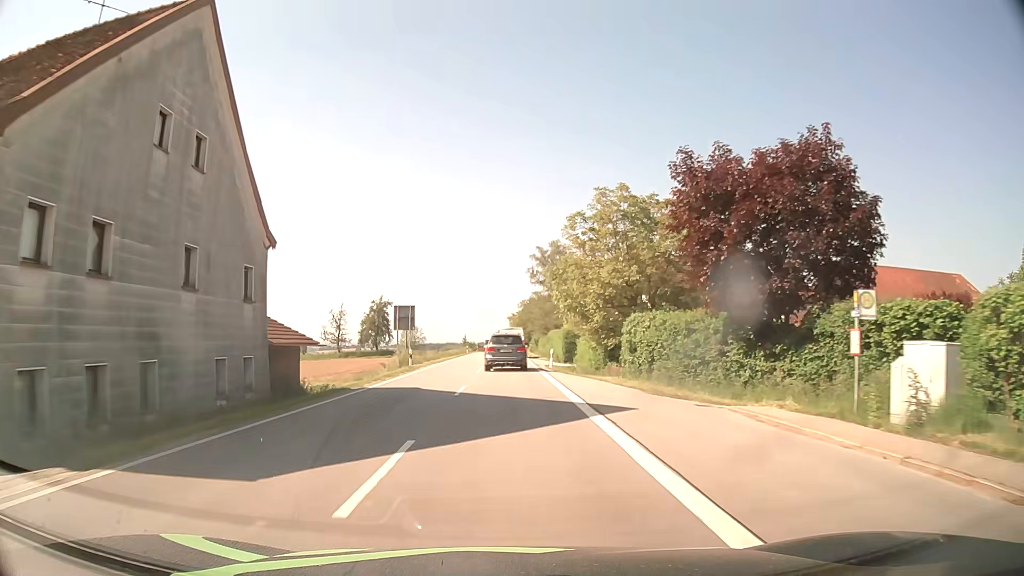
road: secondary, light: Day
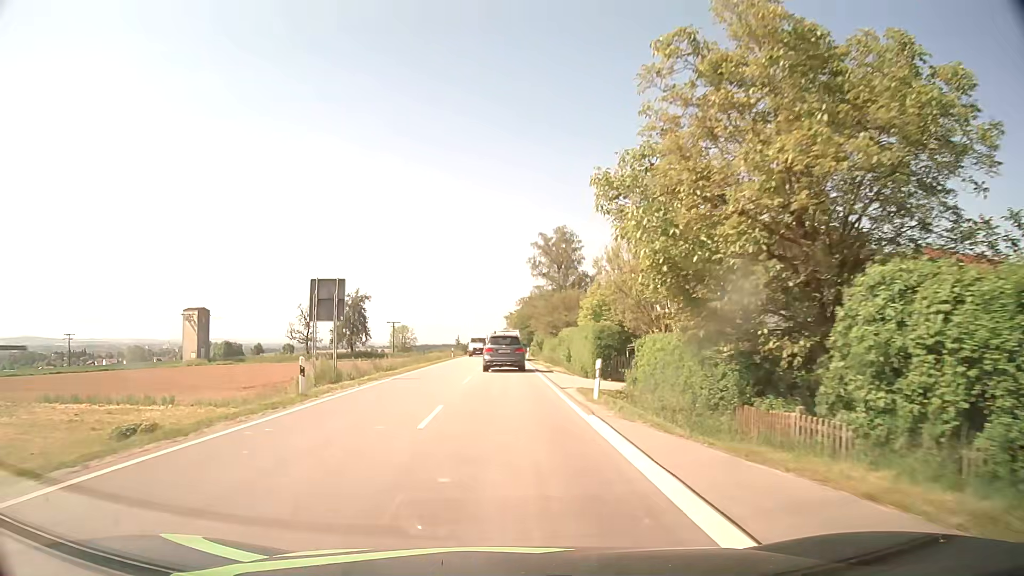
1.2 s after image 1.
(0.0, +18.7) m; 0°
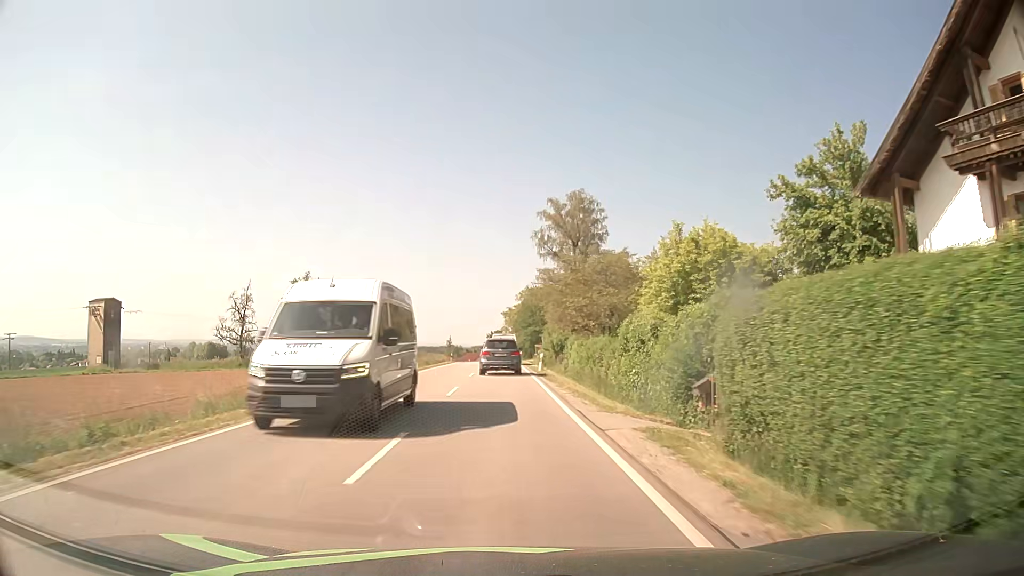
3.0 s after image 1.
(+0.2, +28.2) m; 0°
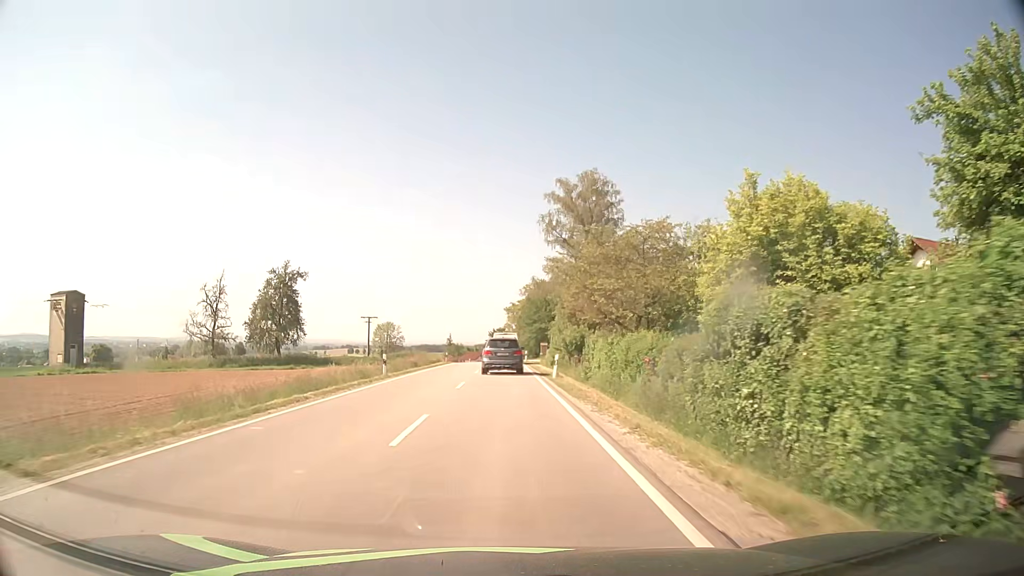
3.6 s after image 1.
(0.0, +9.5) m; 0°
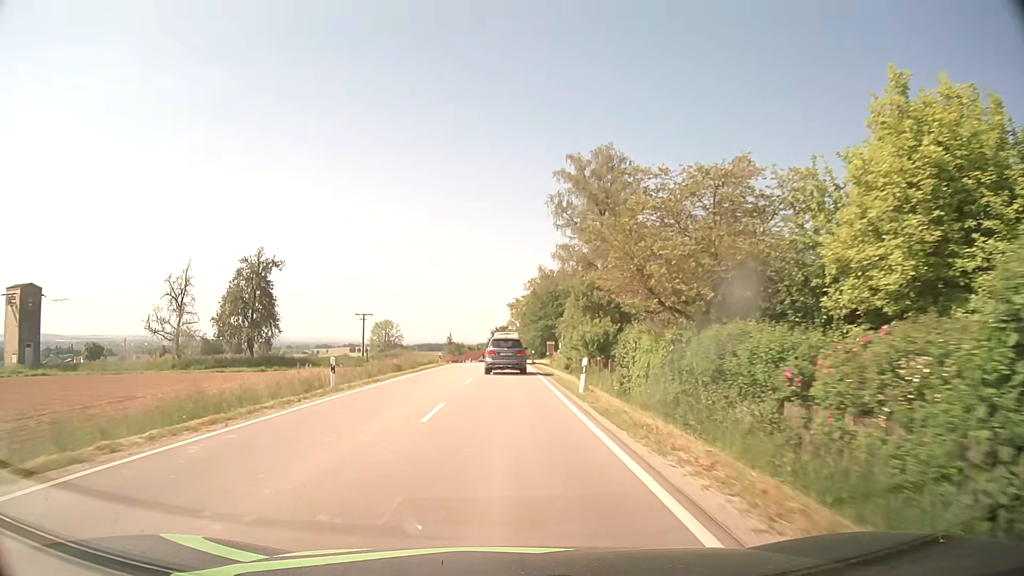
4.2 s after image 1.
(0.0, +9.5) m; 0°
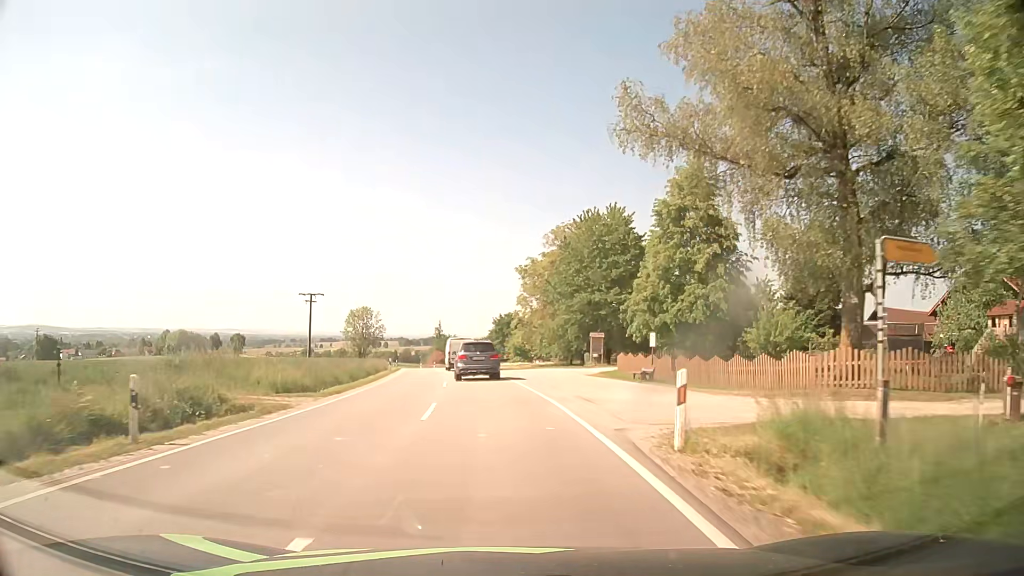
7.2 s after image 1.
(0.0, +47.0) m; -1°
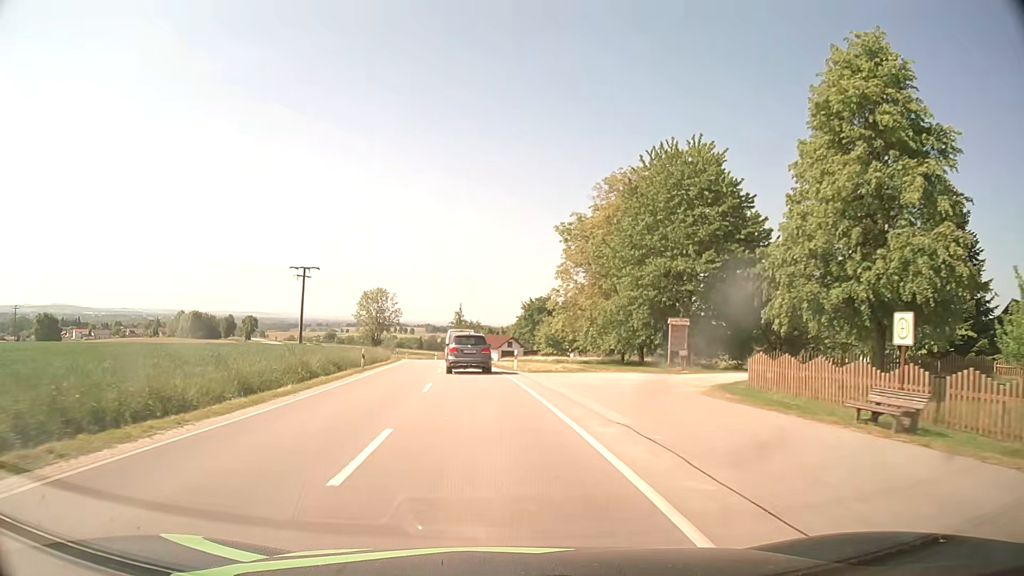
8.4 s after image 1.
(-0.3, +18.4) m; -2°
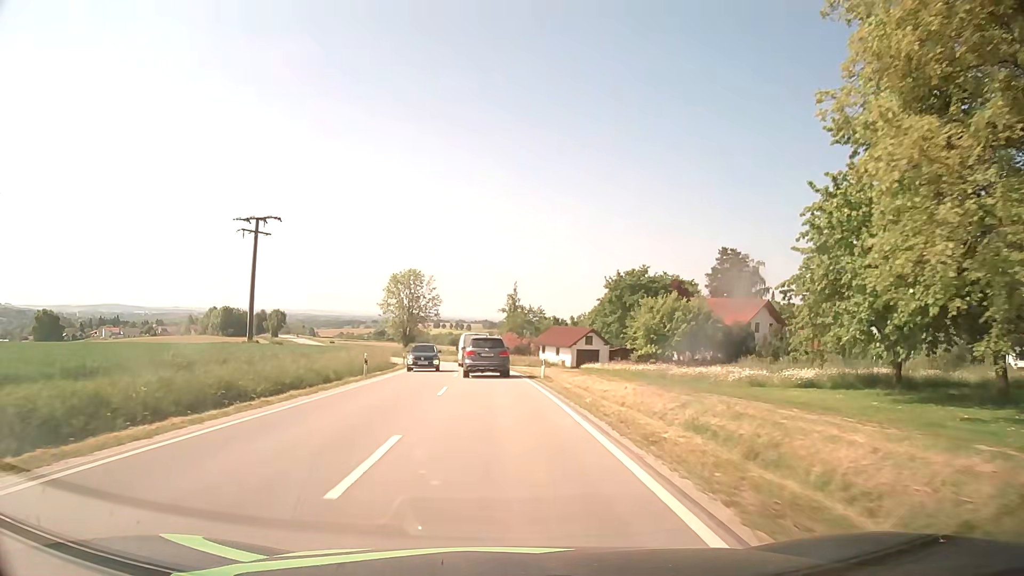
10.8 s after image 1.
(-1.7, +36.6) m; -5°
(0, +10) (0, +20) (-1, +30) (-1, +40) (-2, +50) (-4, +60) (-6, +70) (-8, +79) (-11, +89) (-14, +99) m
